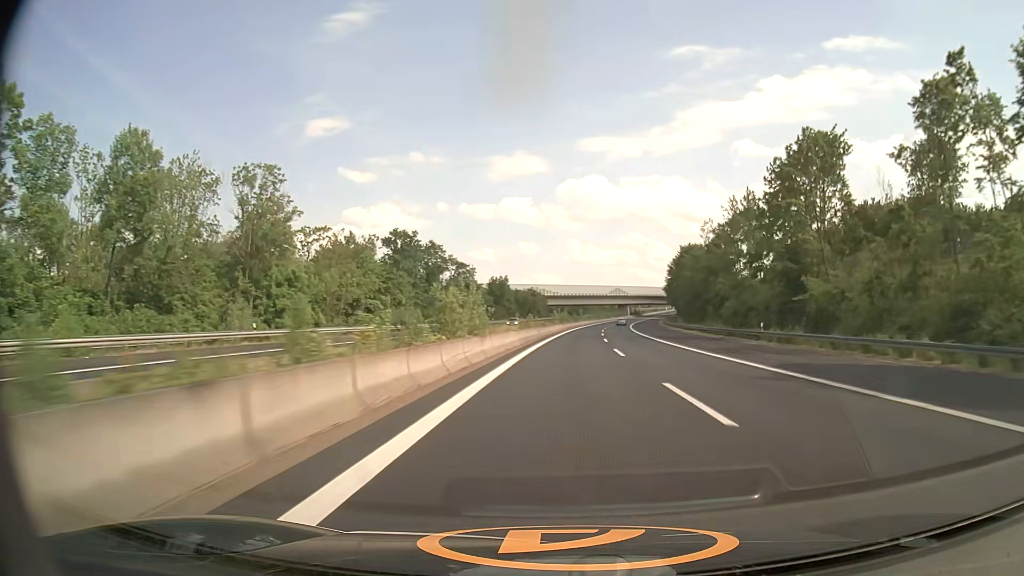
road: motorway_link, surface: asphalt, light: Day
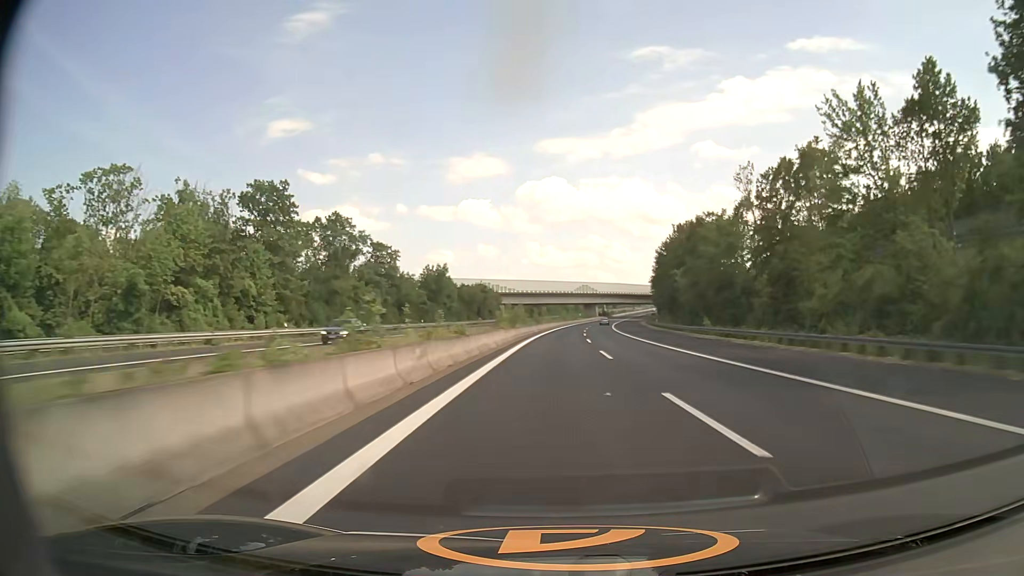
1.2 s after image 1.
(+1.1, +38.0) m; +3°
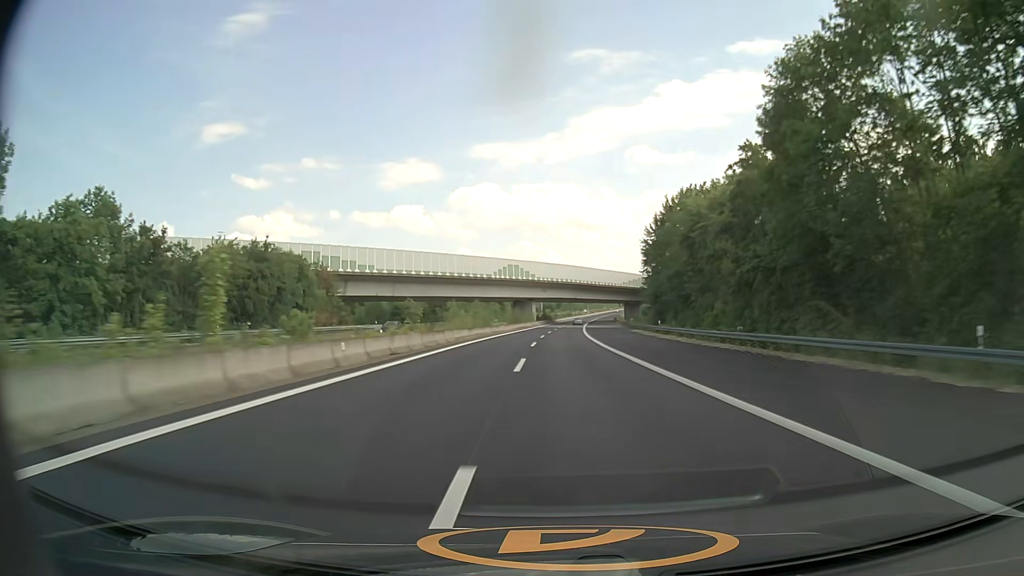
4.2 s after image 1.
(+5.8, +96.1) m; +6°
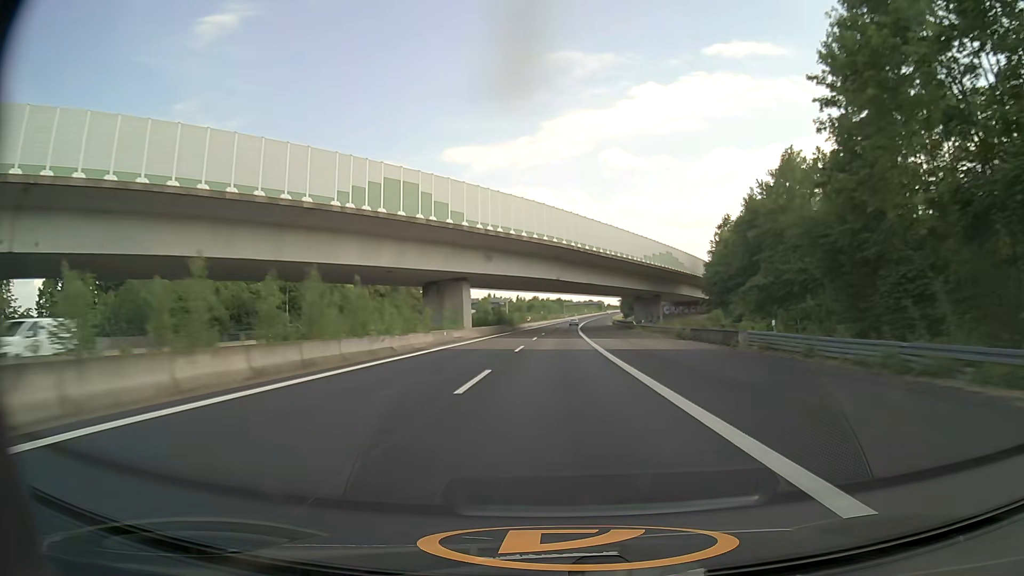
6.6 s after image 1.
(+1.6, +77.4) m; +2°
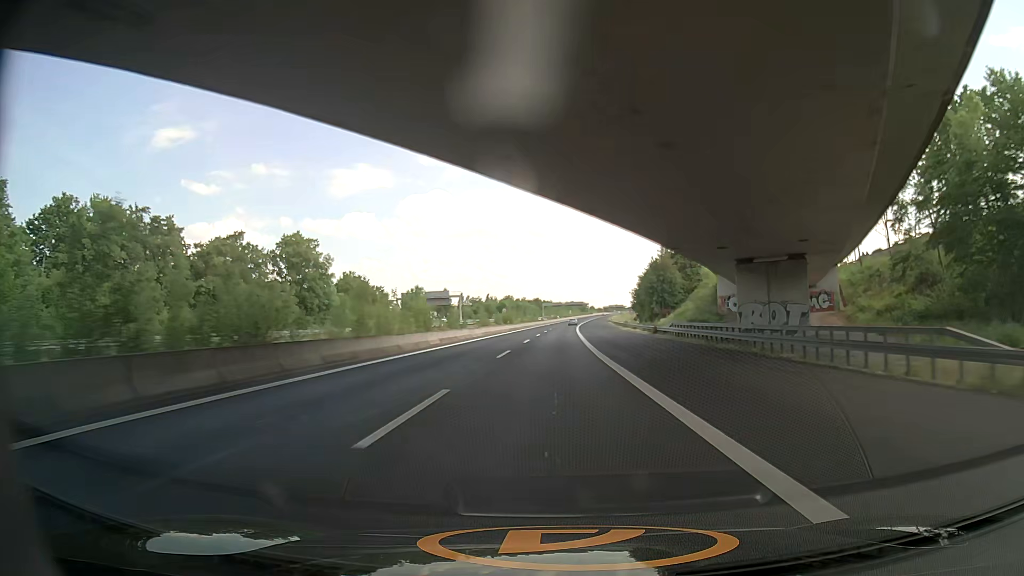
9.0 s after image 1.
(+1.6, +77.3) m; +2°
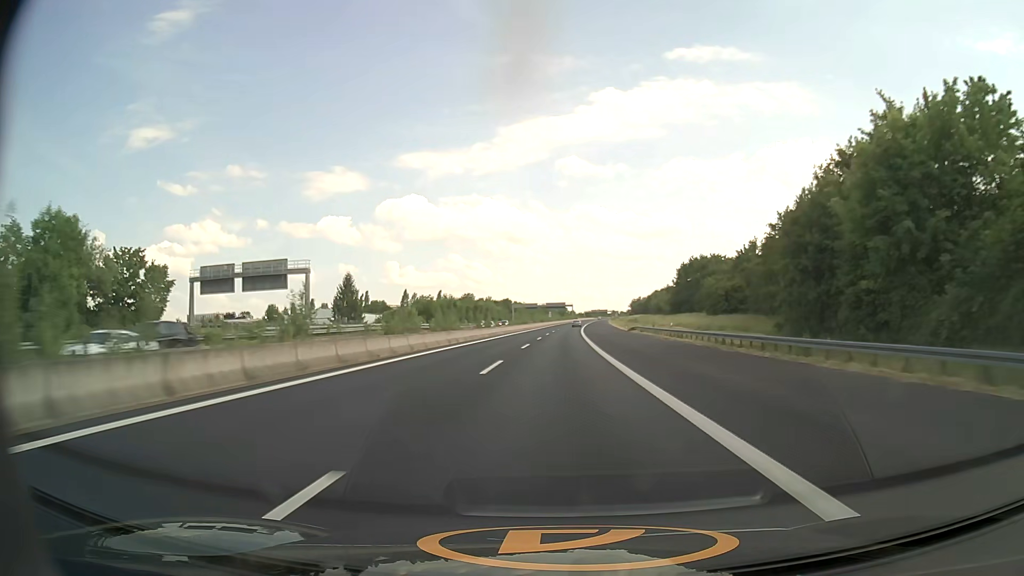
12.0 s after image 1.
(+1.8, +97.0) m; +2°
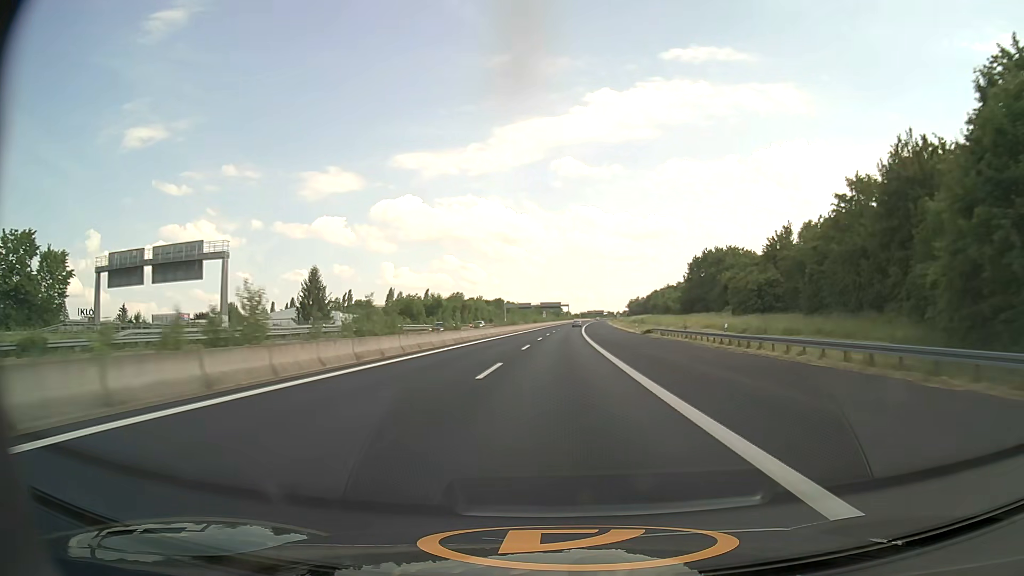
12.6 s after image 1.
(+0.1, +19.6) m; +1°
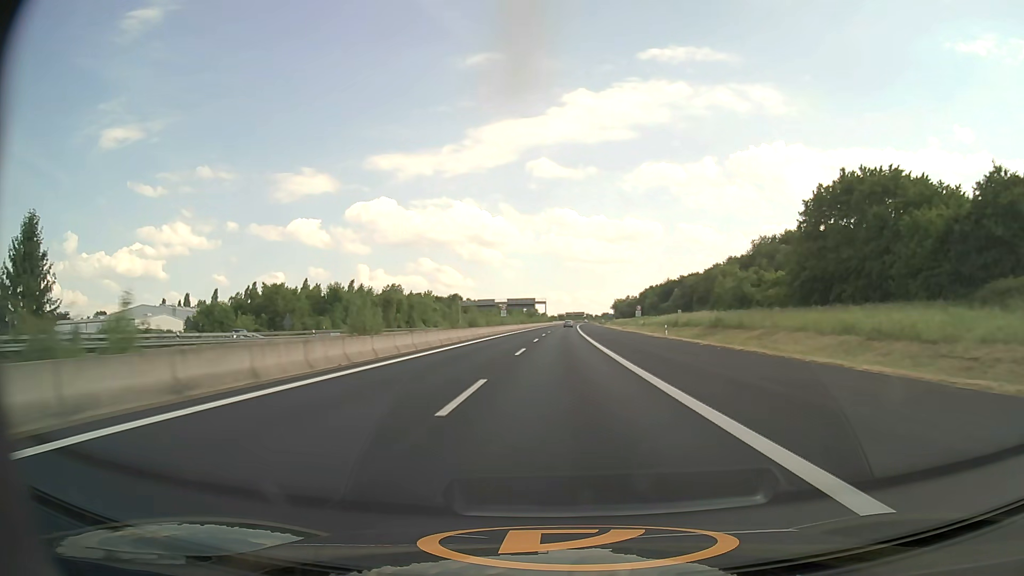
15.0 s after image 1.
(+1.4, +78.4) m; +2°
(0, +10) (0, +20) (0, +30) (0, +40) (0, +50) (+1, +60) (+1, +70) (+1, +80) (+1, +90) (+2, +100) m
